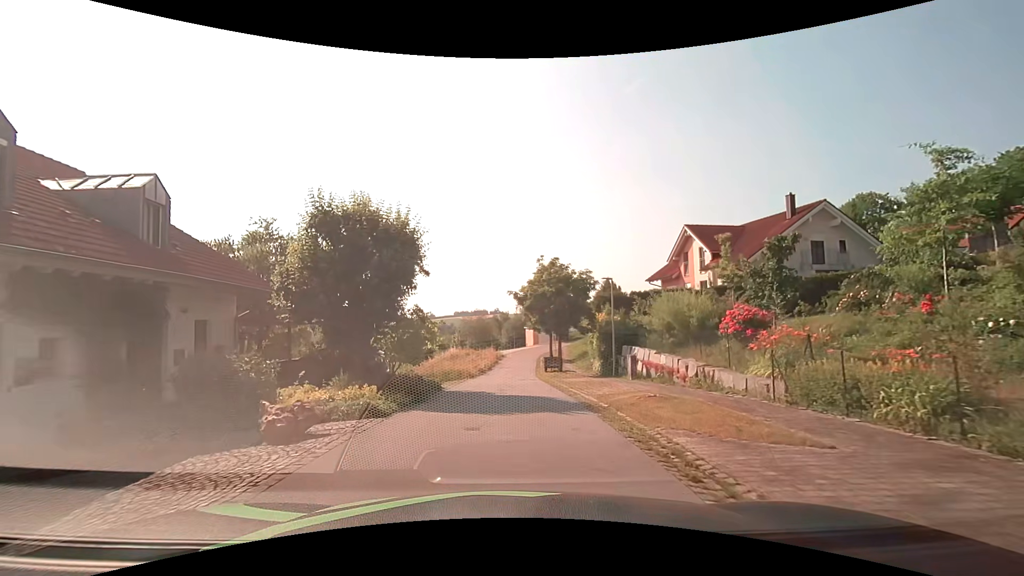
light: Day
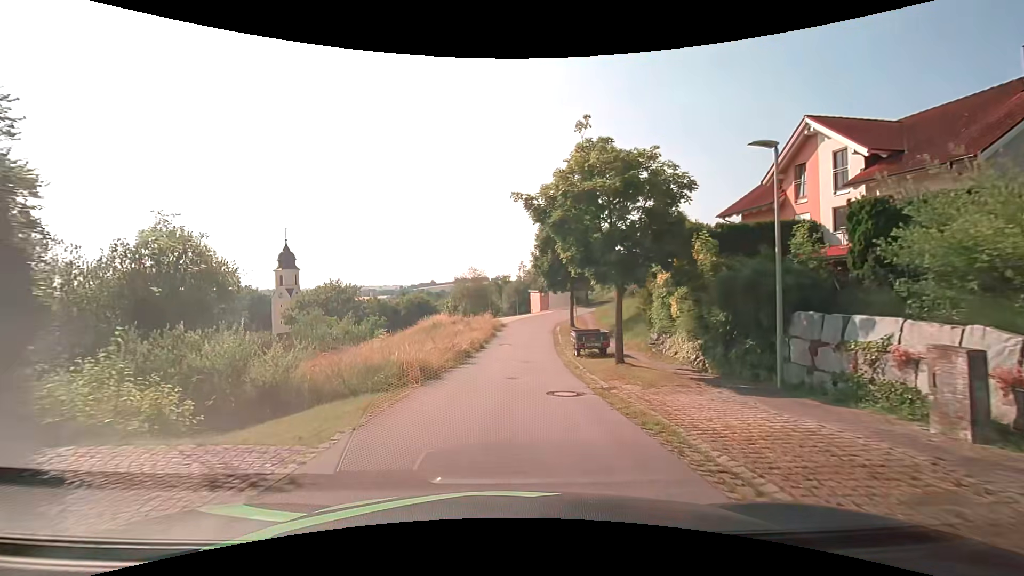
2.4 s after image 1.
(-0.1, +16.1) m; 0°
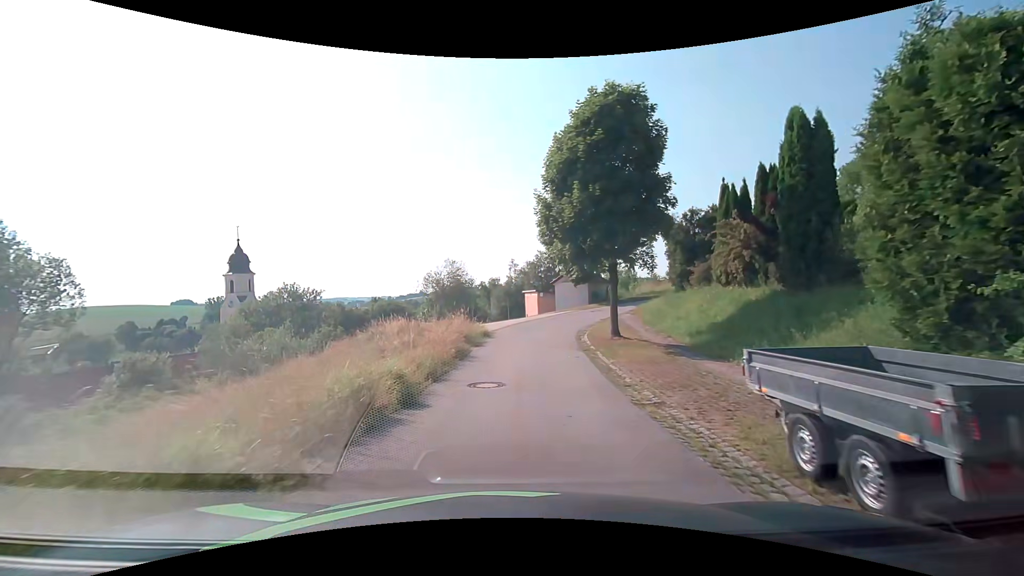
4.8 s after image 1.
(0.0, +17.1) m; 0°
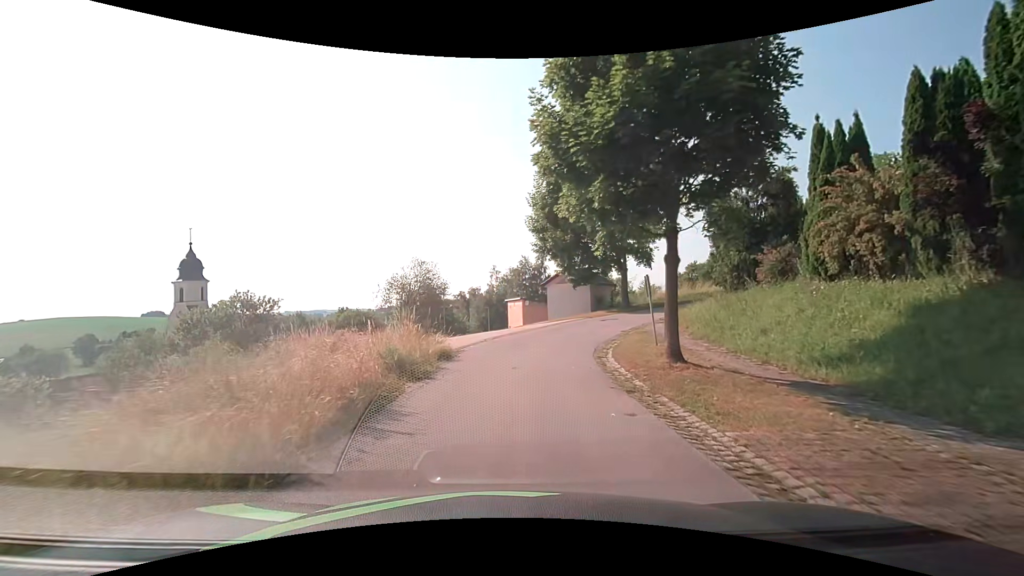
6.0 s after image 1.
(+0.2, +8.8) m; +2°
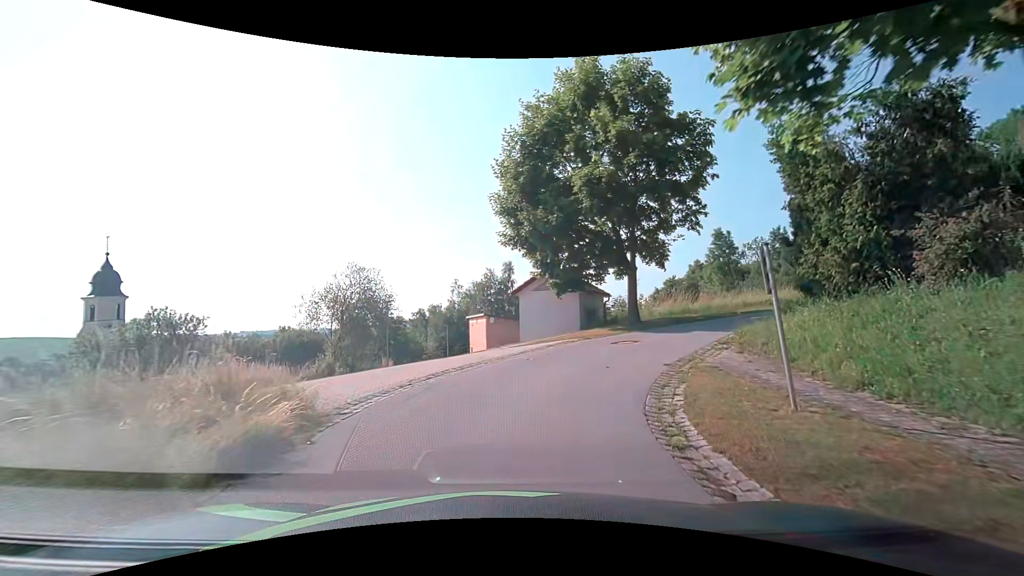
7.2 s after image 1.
(+0.3, +8.3) m; +4°
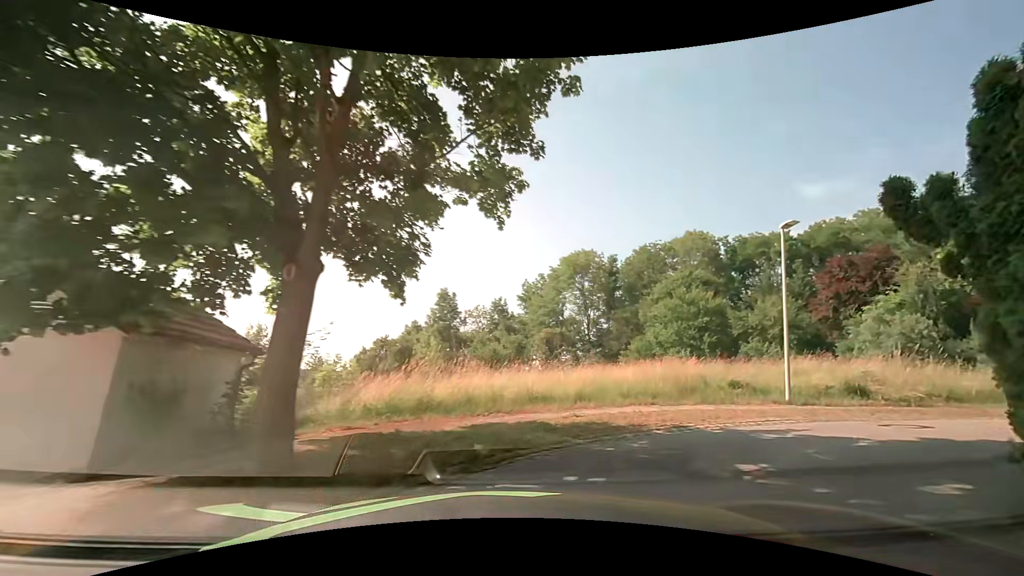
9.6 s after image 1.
(+2.7, +12.9) m; +32°
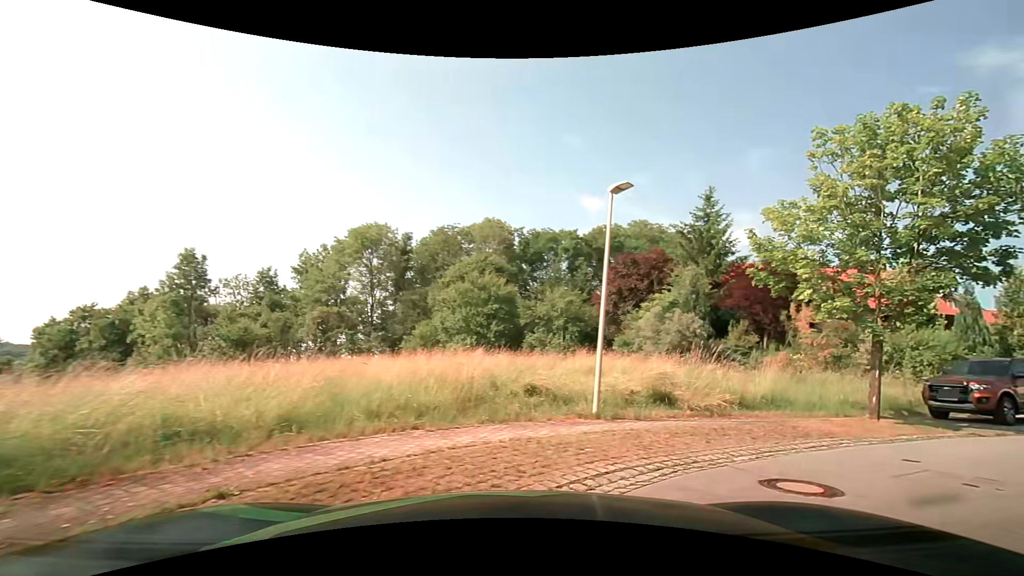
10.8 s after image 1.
(+0.9, +5.1) m; +23°
